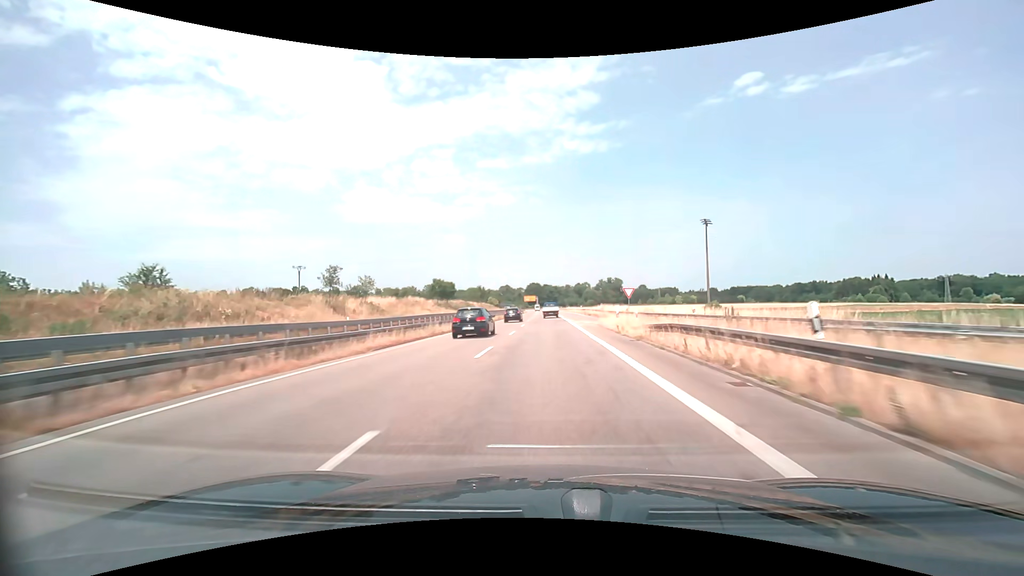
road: trunk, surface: asphalt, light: Day
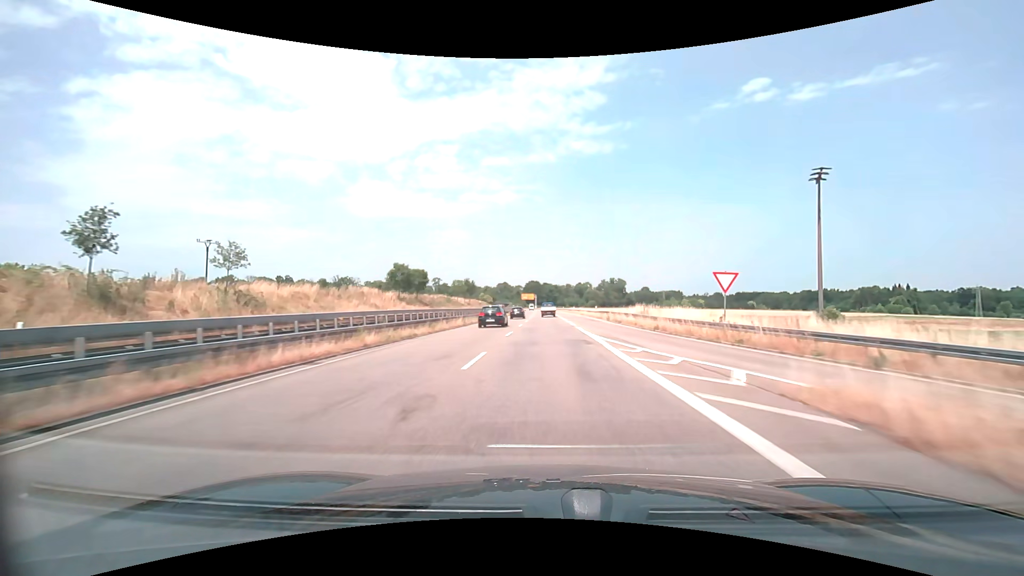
(0.0, +26.4) m; 0°
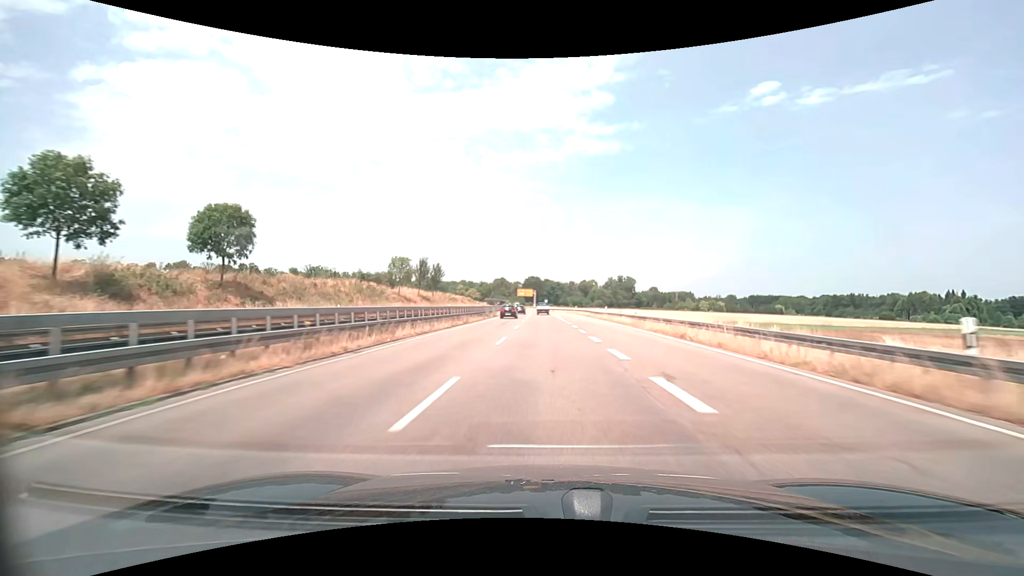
(-0.1, +52.9) m; 0°
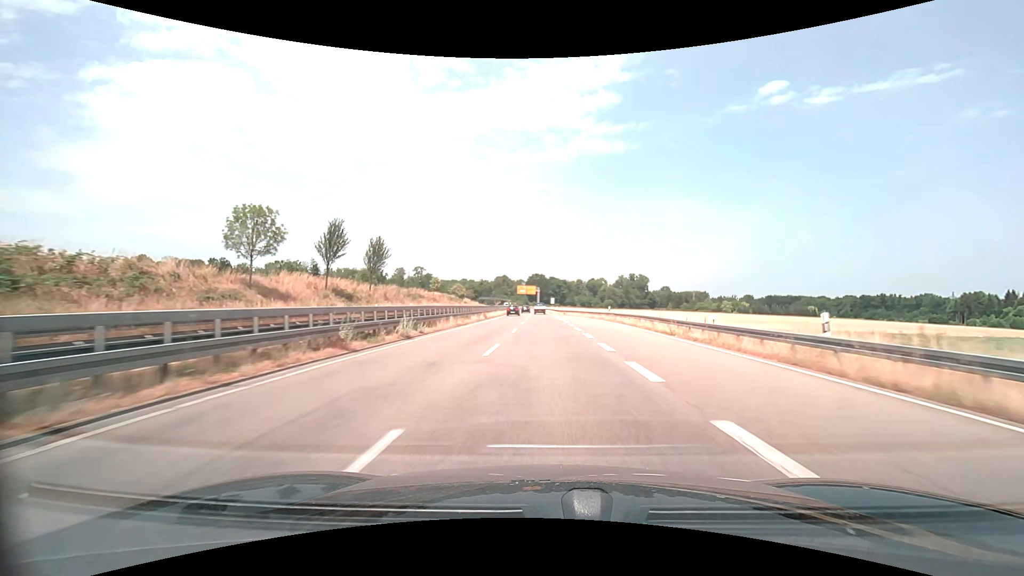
(-0.1, +39.7) m; -1°
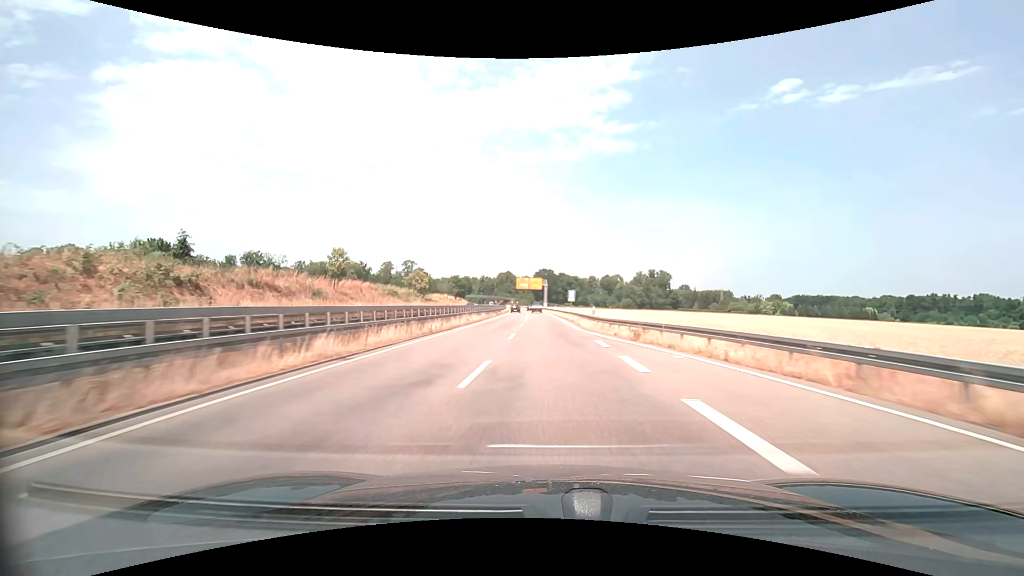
(-0.3, +52.9) m; -1°
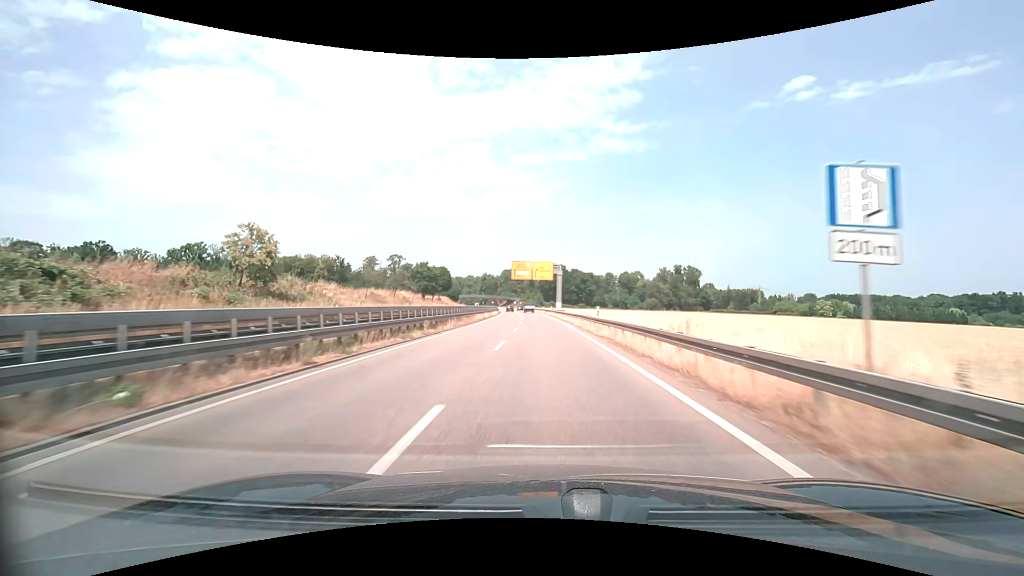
(-0.5, +53.0) m; -1°
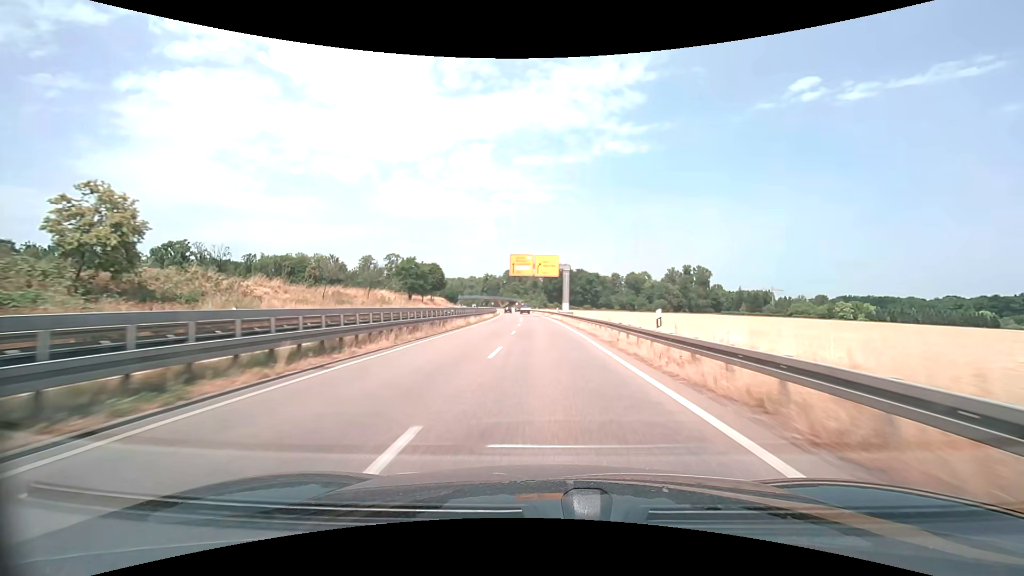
(-0.1, +13.2) m; 0°
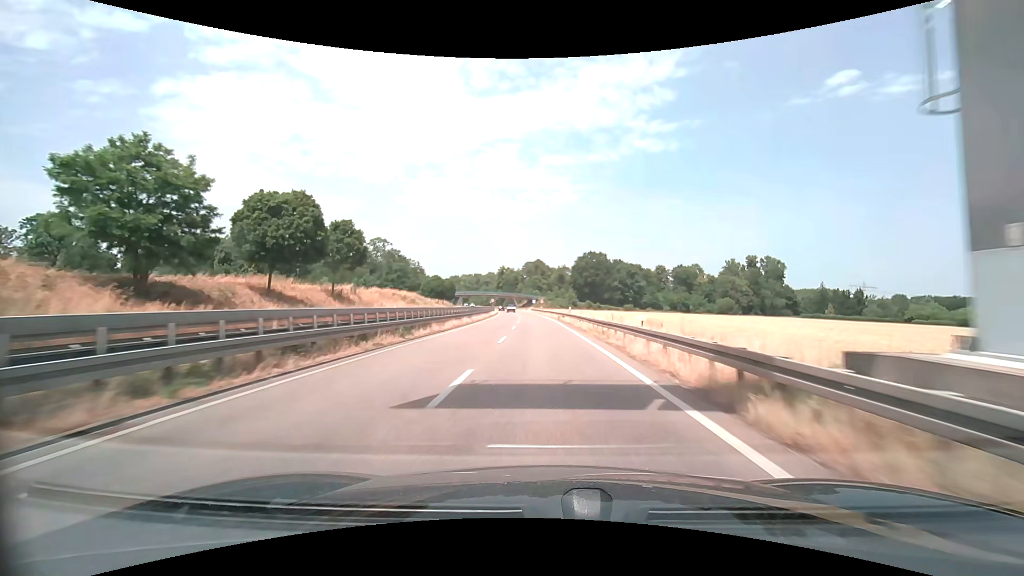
(-1.6, +66.2) m; -3°
(0, +10) (0, +20) (0, +30) (-1, +40) (-1, +50) (-2, +60) (-2, +70) (-3, +80) (-4, +90) (-4, +100) m
